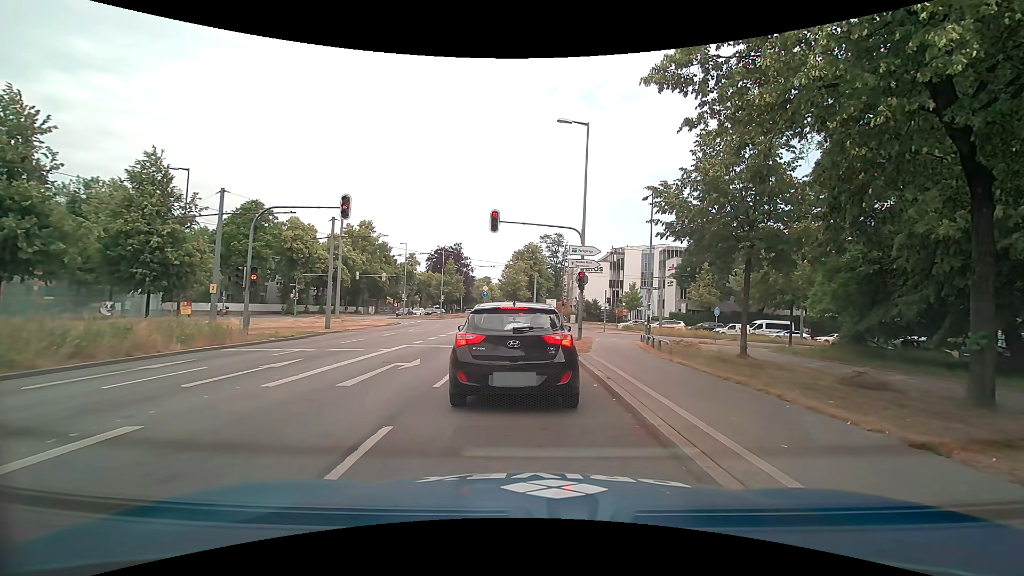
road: primary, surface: asphalt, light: Day
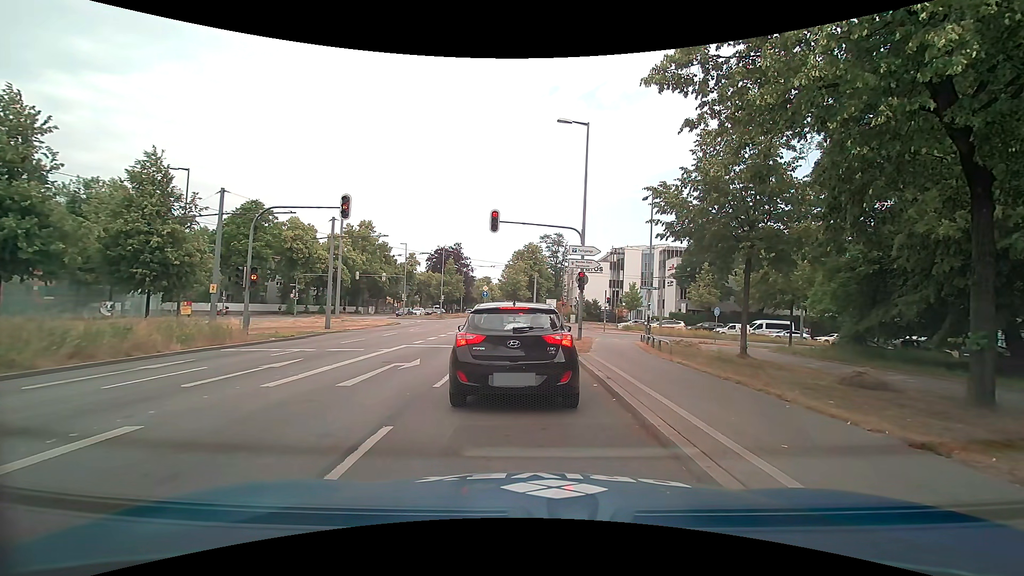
(0.0, 0.0) m; 0°
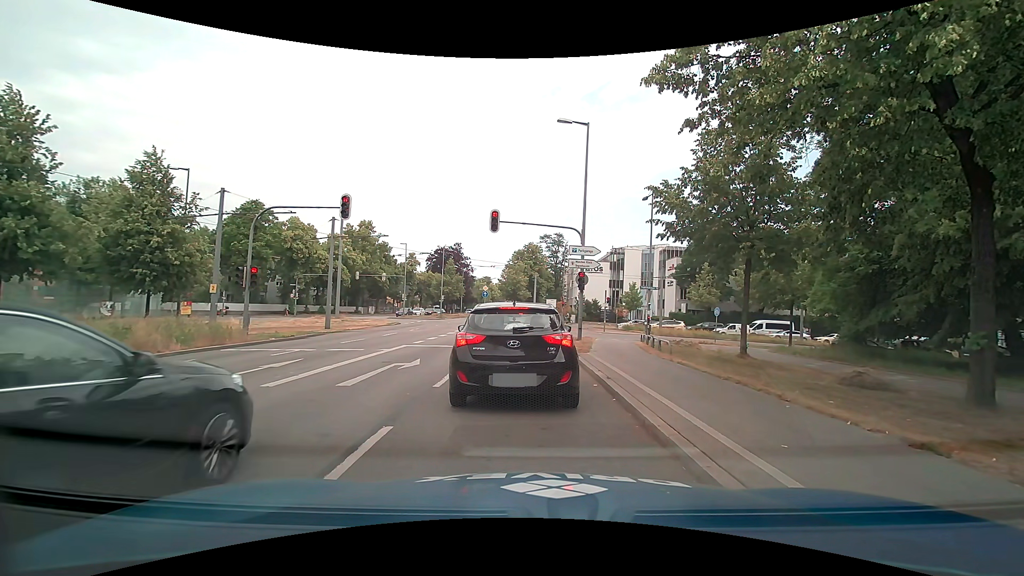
(0.0, 0.0) m; 0°
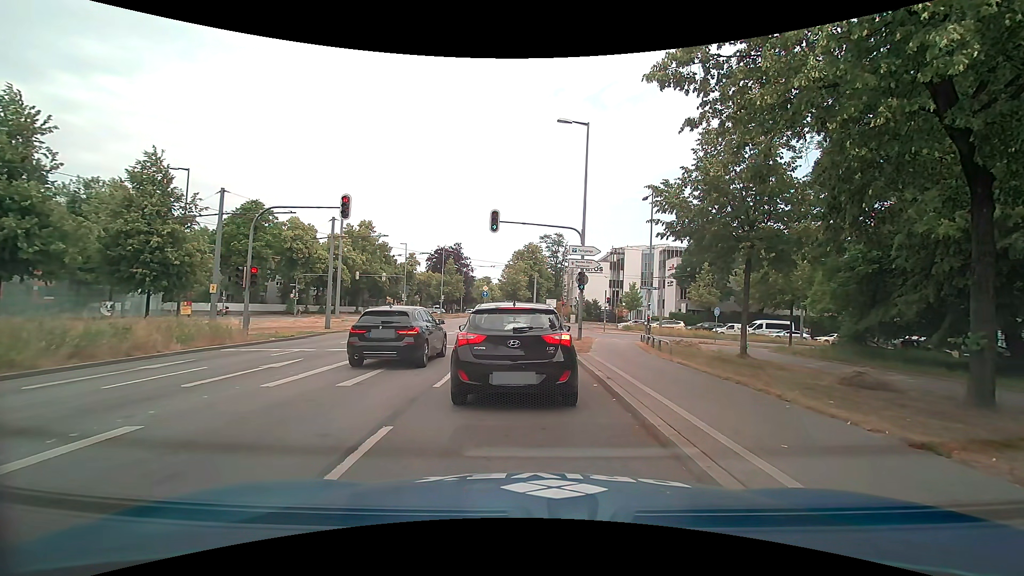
(0.0, 0.0) m; 0°
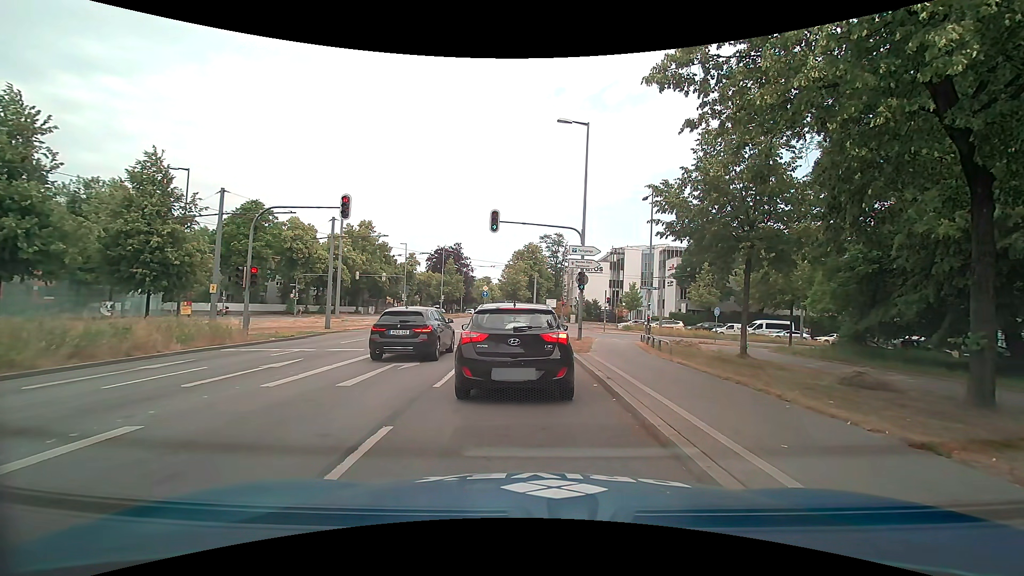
(0.0, 0.0) m; 0°
